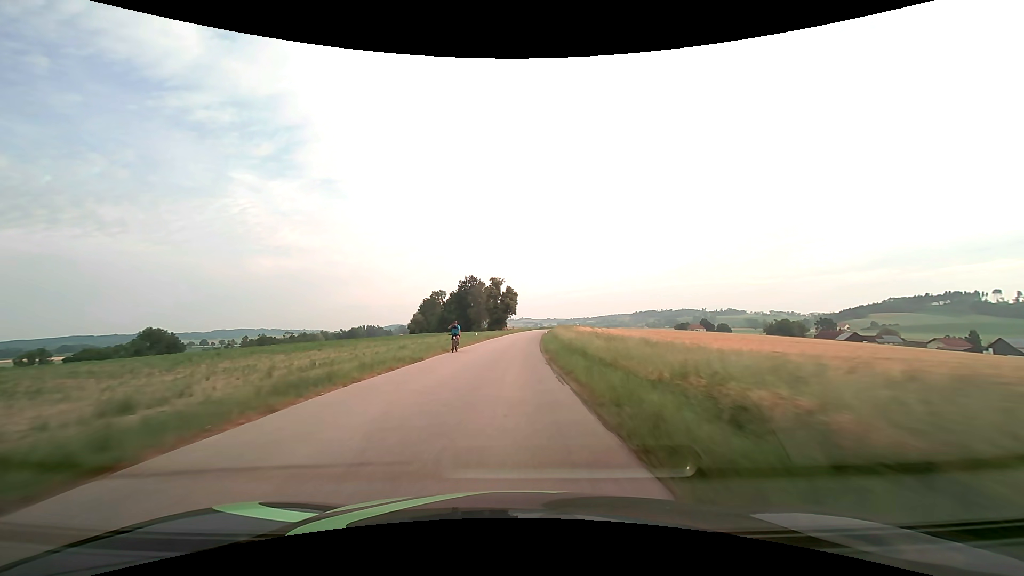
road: tertiary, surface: asphalt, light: Day
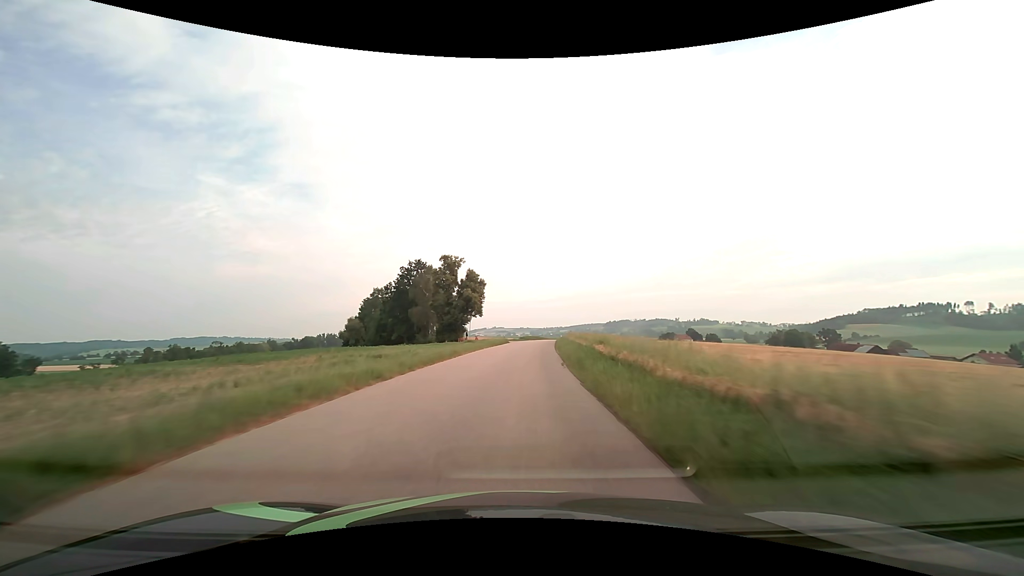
(+0.8, +54.1) m; +3°
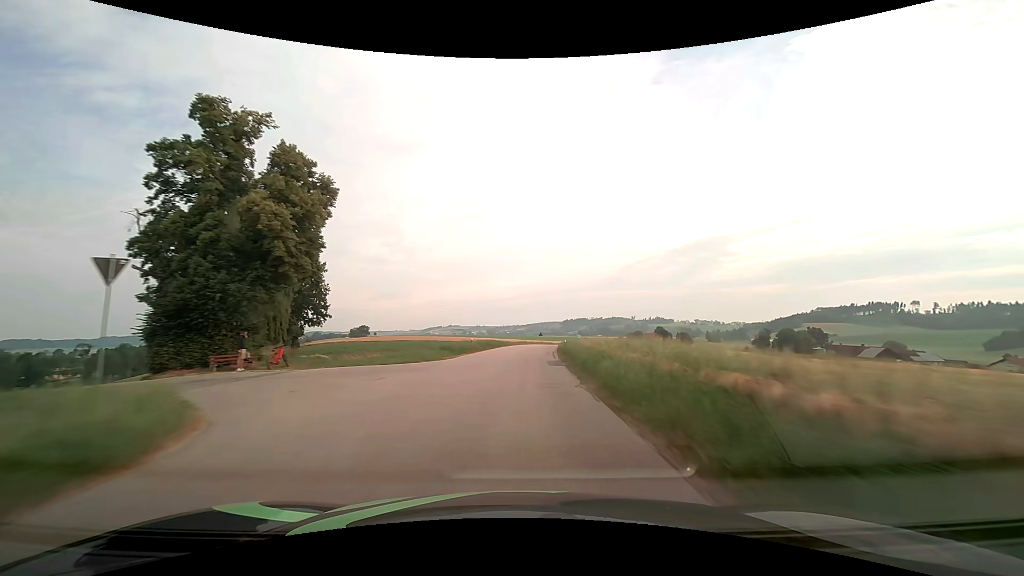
(+2.5, +57.0) m; +5°
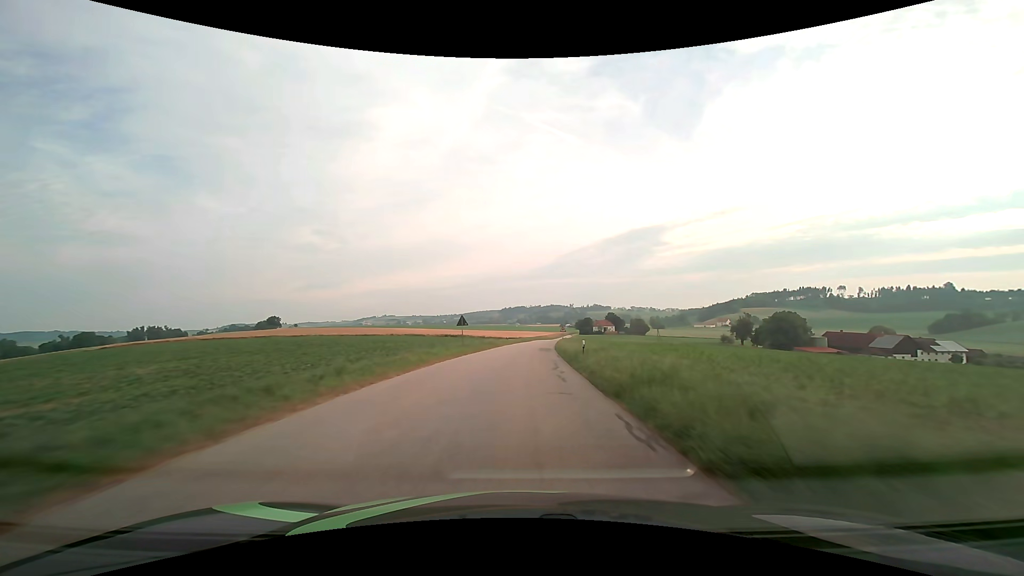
(+4.2, +69.5) m; +7°
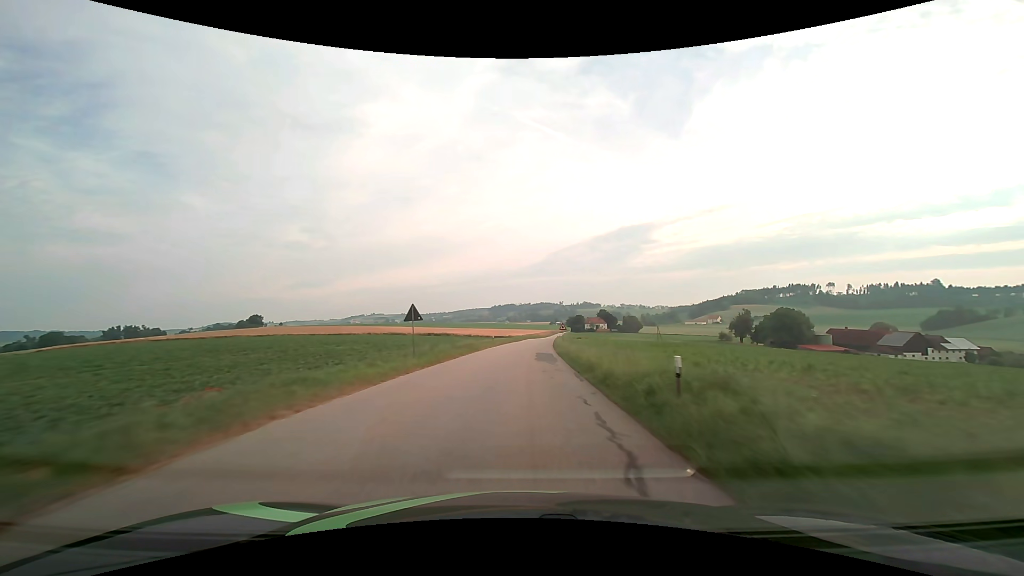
(+0.1, +13.4) m; +1°
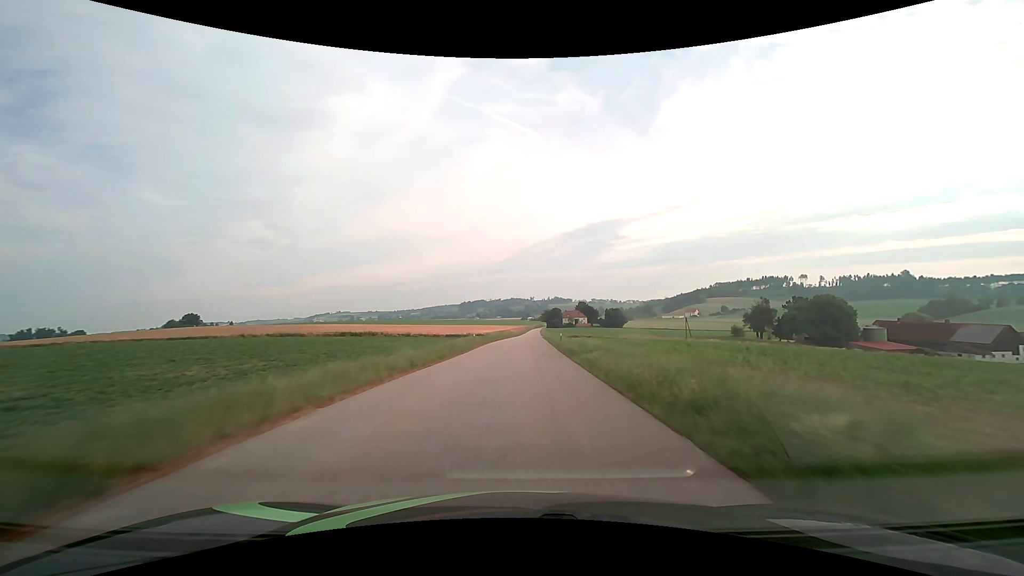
(+1.7, +53.7) m; +3°
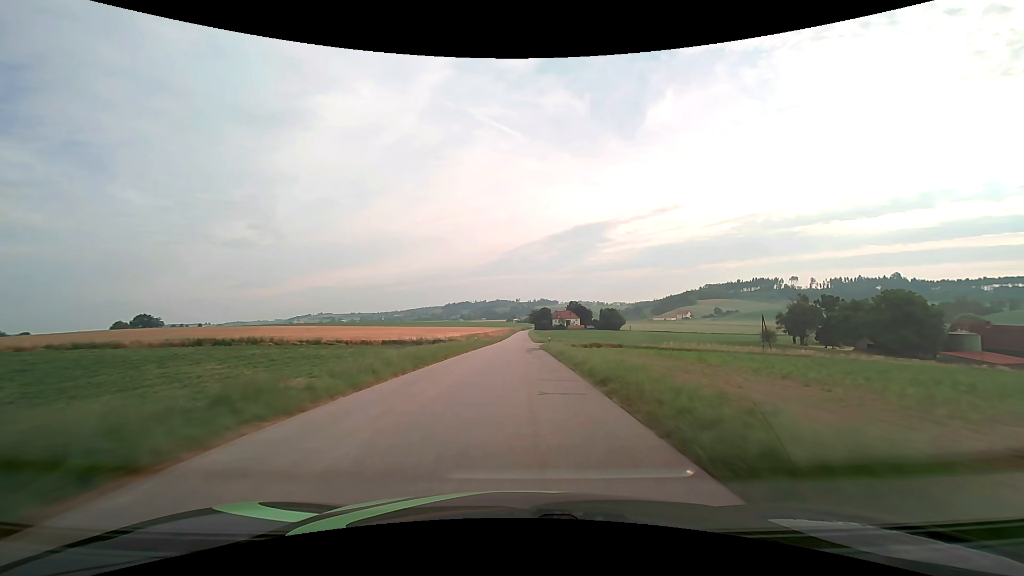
(+0.8, +41.1) m; +2°
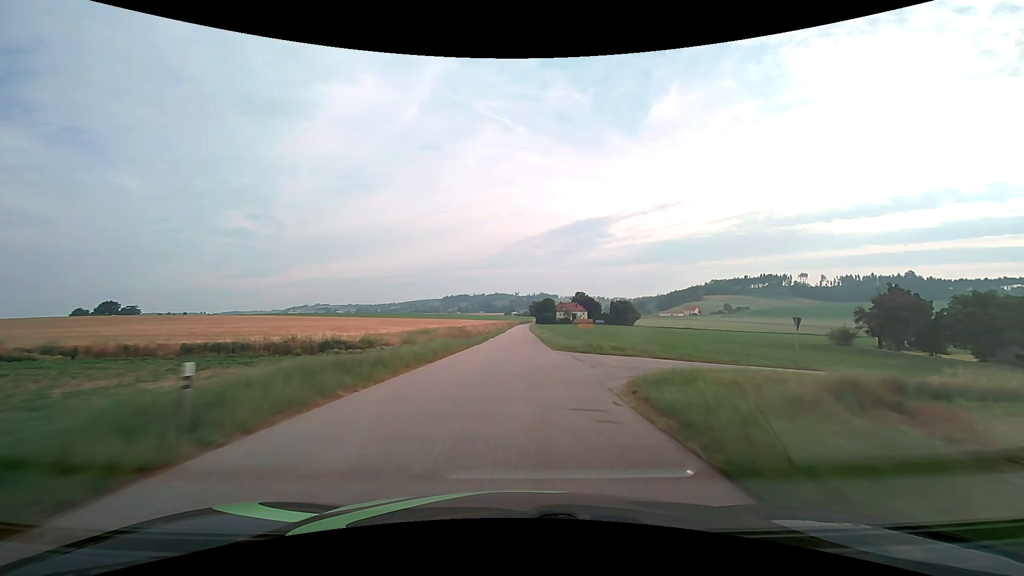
(0.0, +41.6) m; 0°
(0, +10) (0, +20) (0, +30) (0, +40) (0, +50) (0, +60) (0, +70) (0, +80) (0, +90) (+1, +100) m
